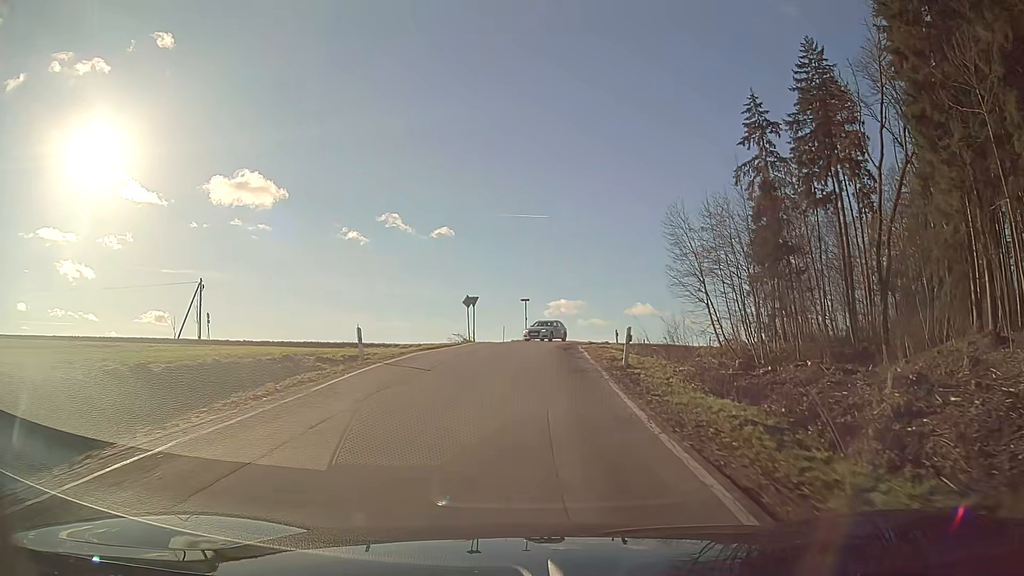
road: secondary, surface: asphalt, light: Day
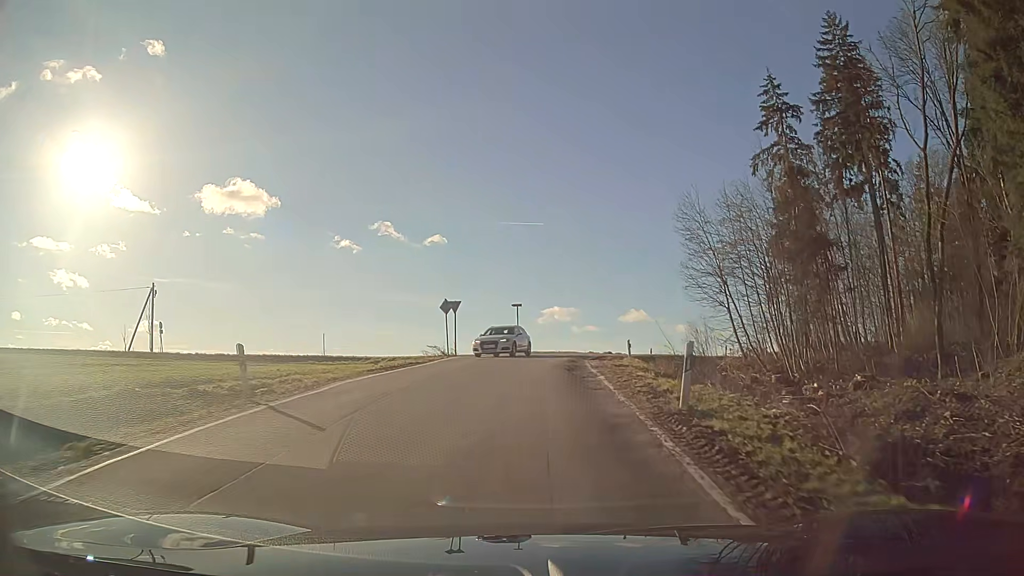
(0.0, +7.6) m; 0°
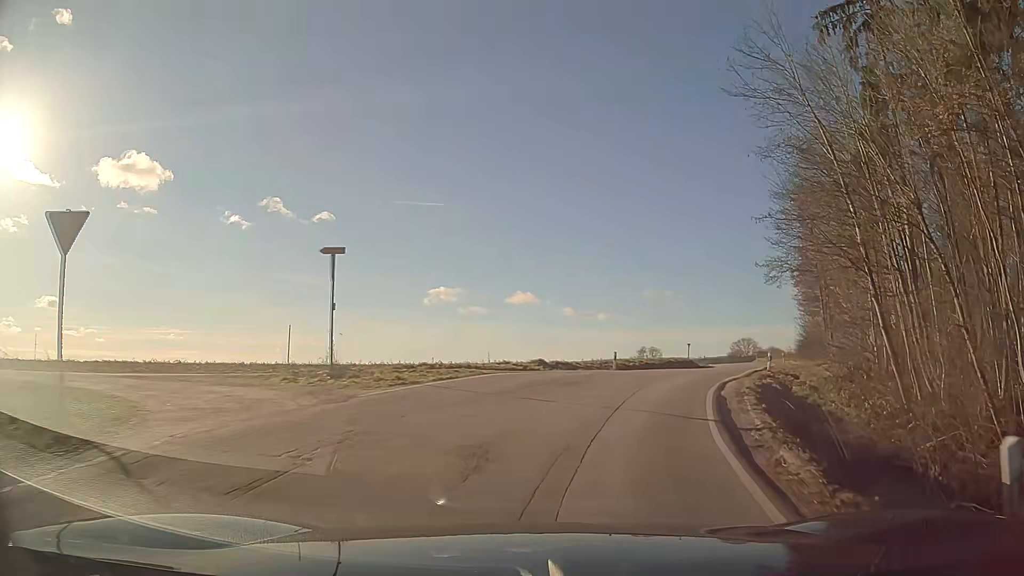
(+1.6, +29.6) m; +13°
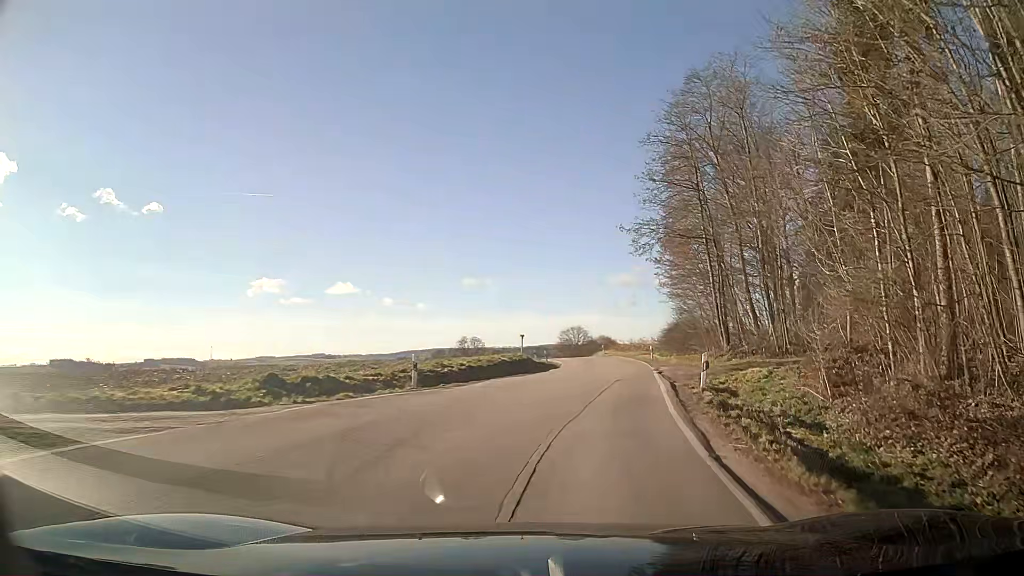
(+1.8, +14.3) m; +13°
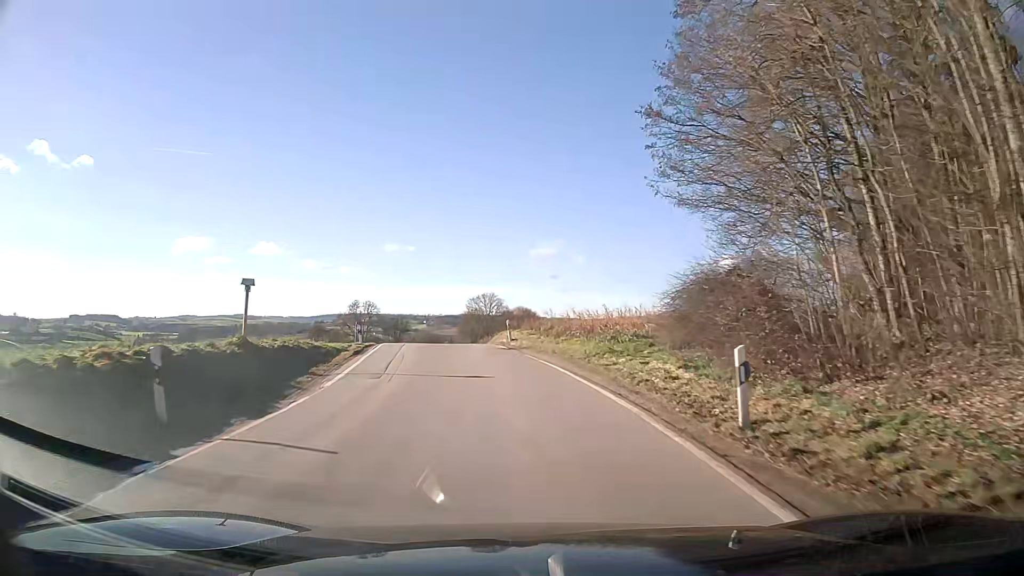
(+3.1, +38.1) m; +4°
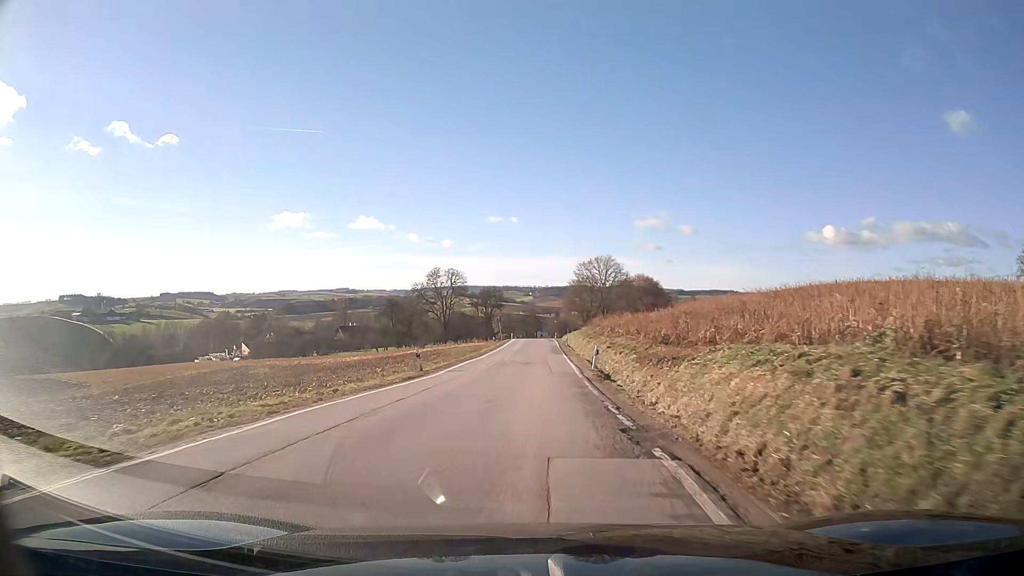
(-3.7, +38.6) m; -8°
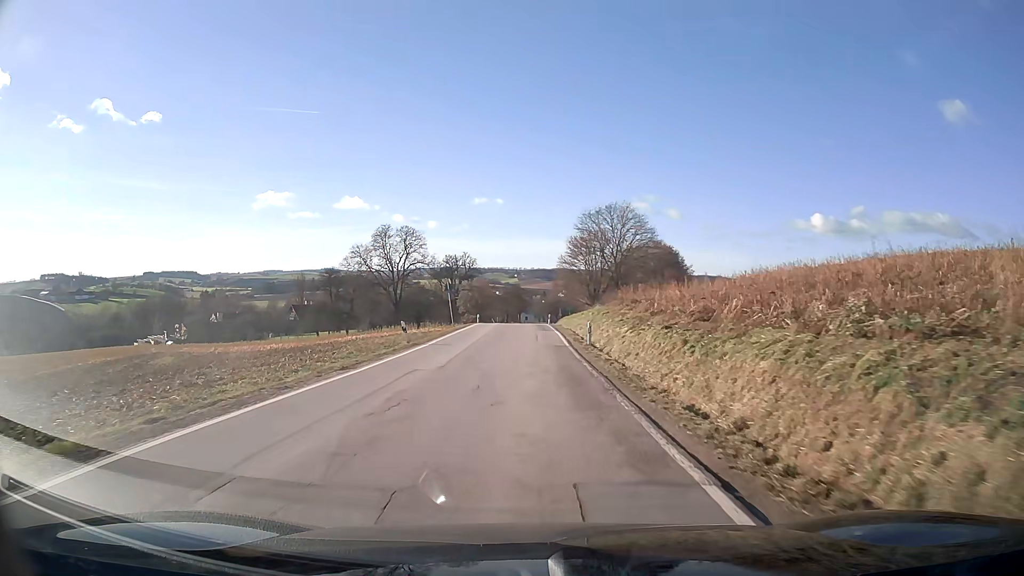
(+0.4, +41.3) m; +1°
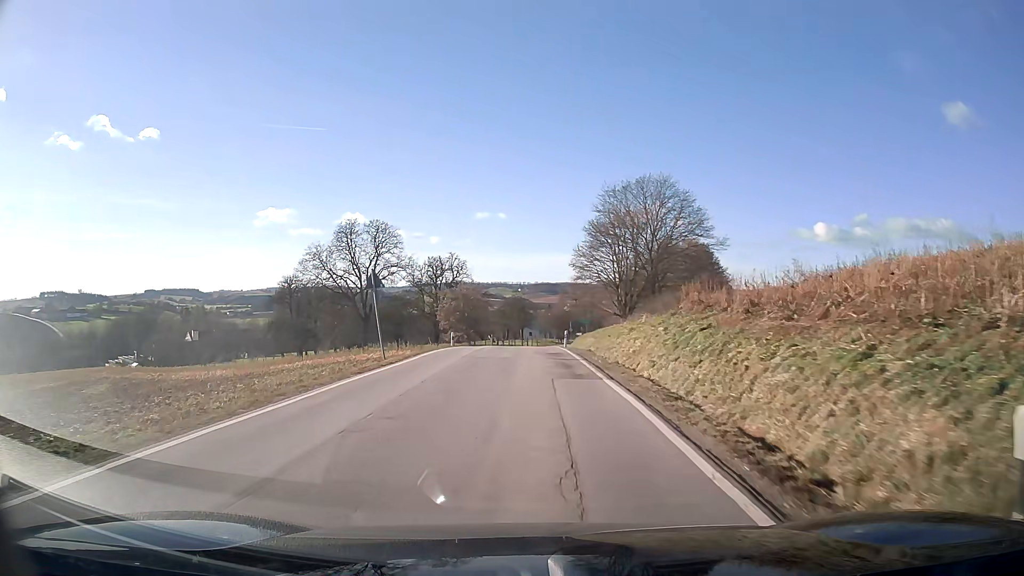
(-0.2, +24.6) m; -1°
